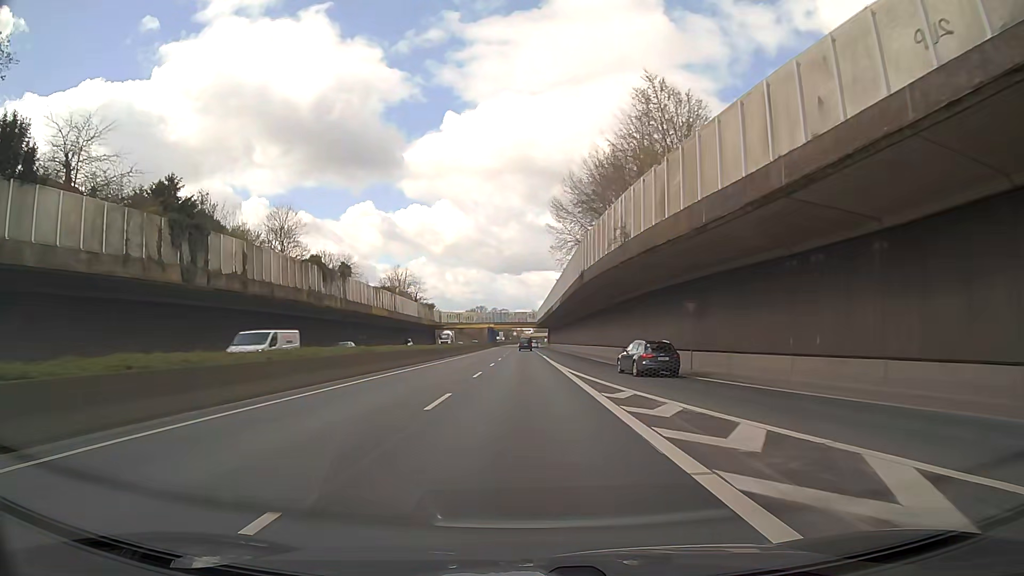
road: trunk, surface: asphalt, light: Day
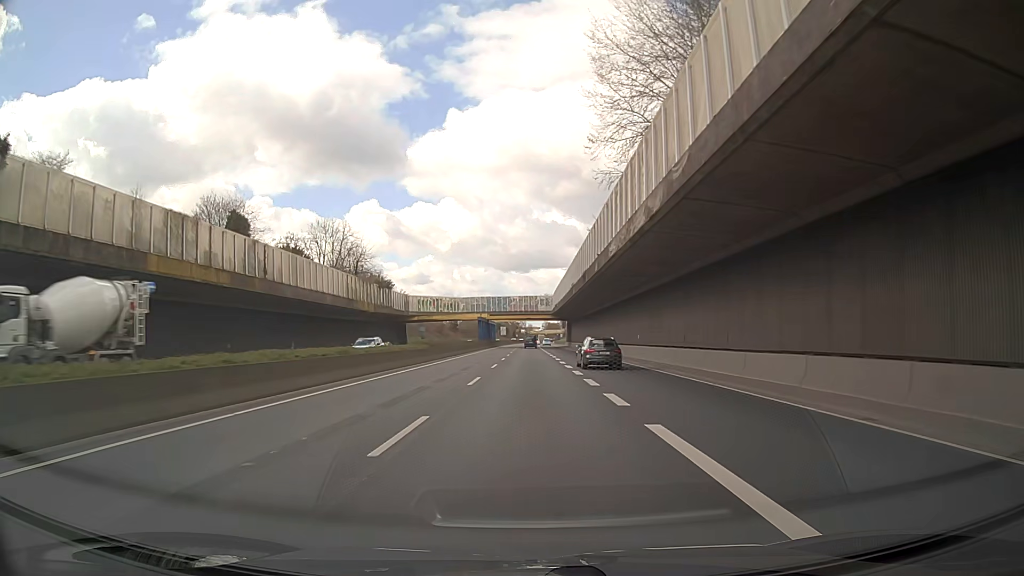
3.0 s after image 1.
(-0.1, +53.9) m; 0°
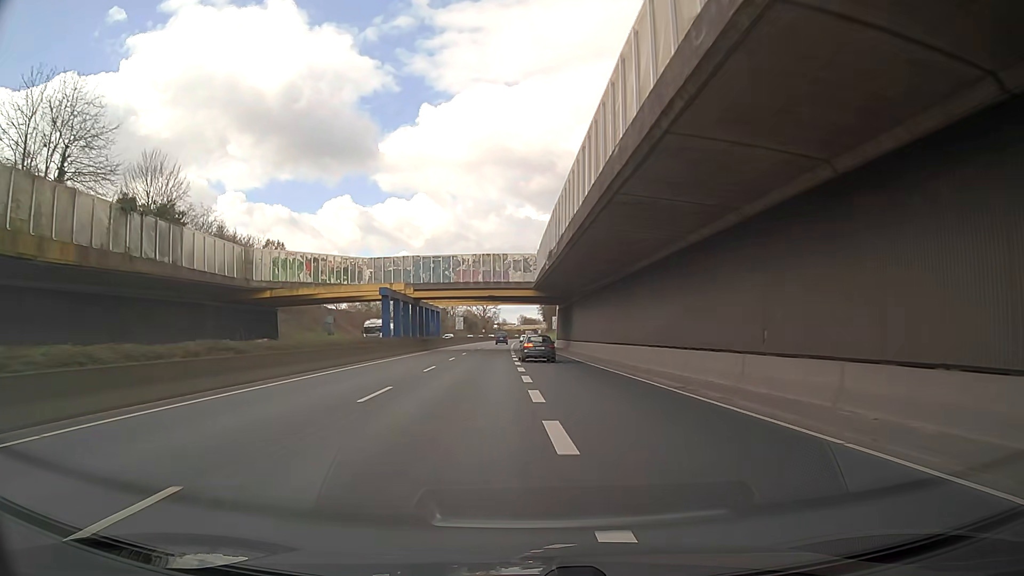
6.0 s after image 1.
(+1.0, +53.9) m; +2°
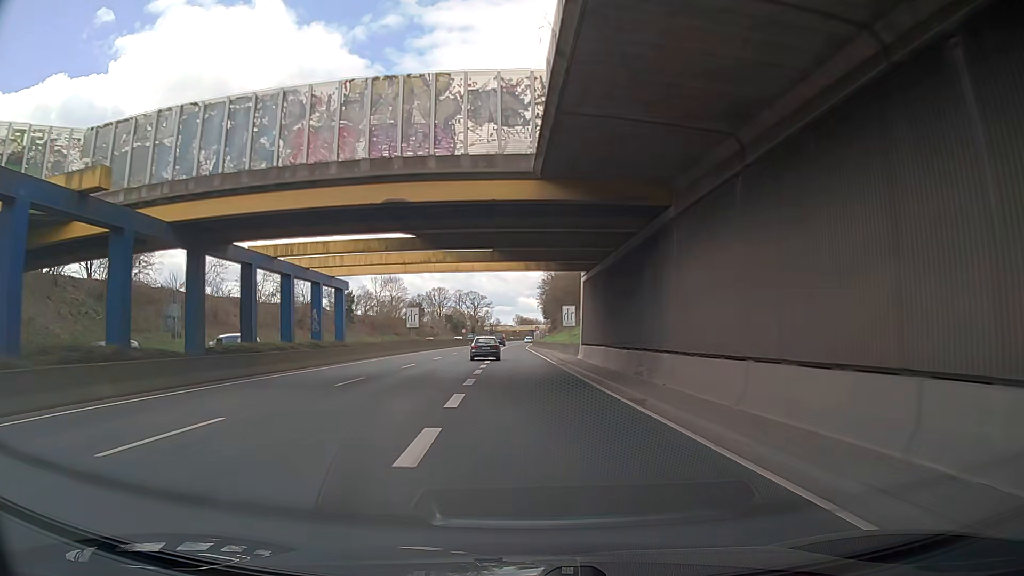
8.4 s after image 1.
(+0.2, +43.3) m; +1°
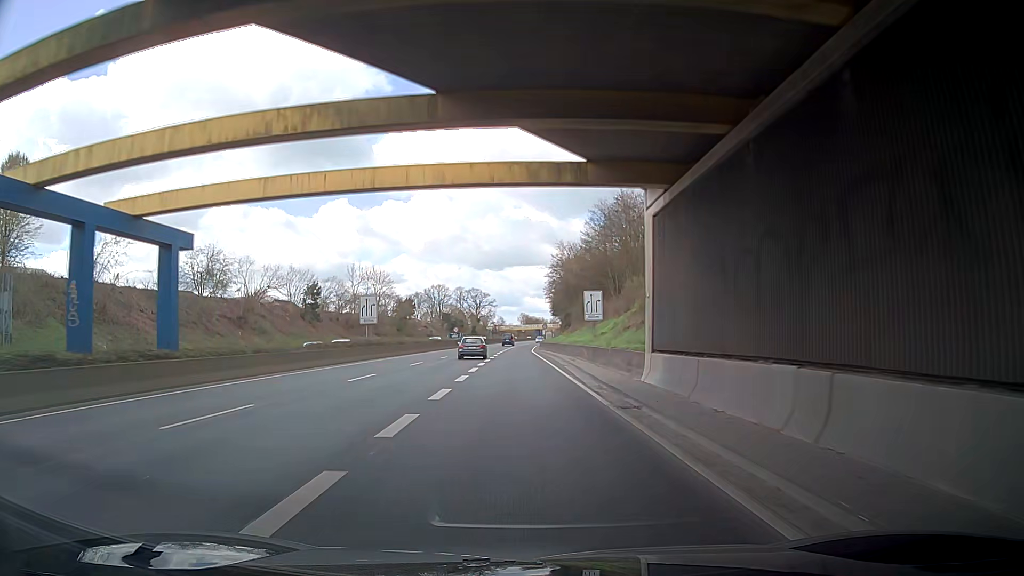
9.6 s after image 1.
(-0.1, +21.6) m; -1°
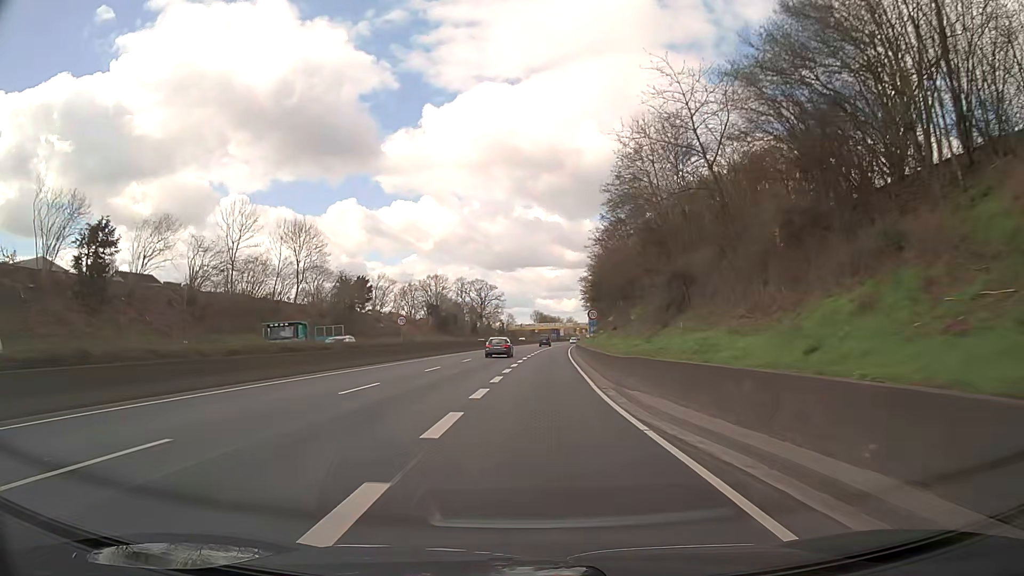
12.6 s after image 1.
(-0.7, +53.8) m; -1°
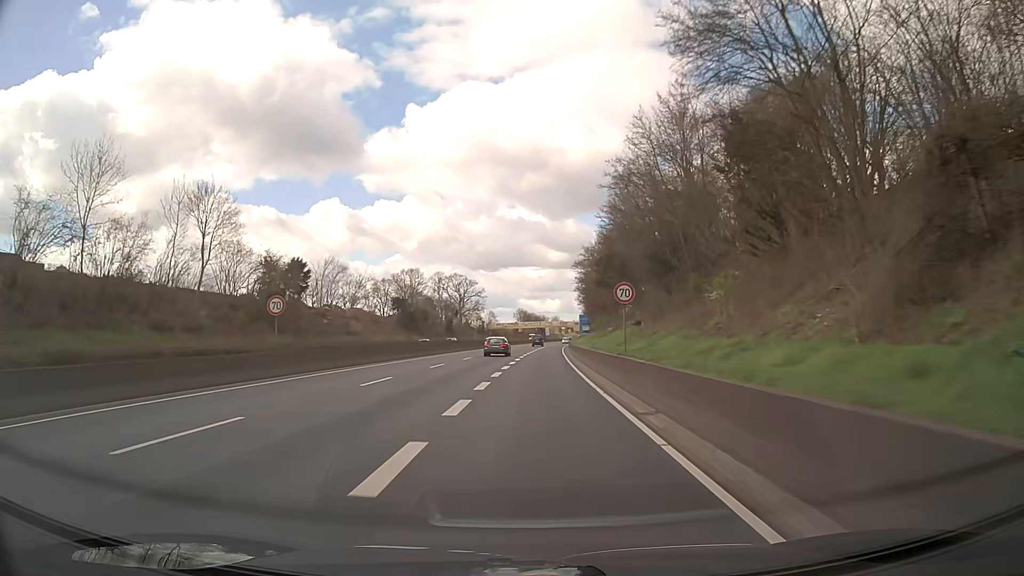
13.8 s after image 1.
(+0.4, +21.5) m; +1°
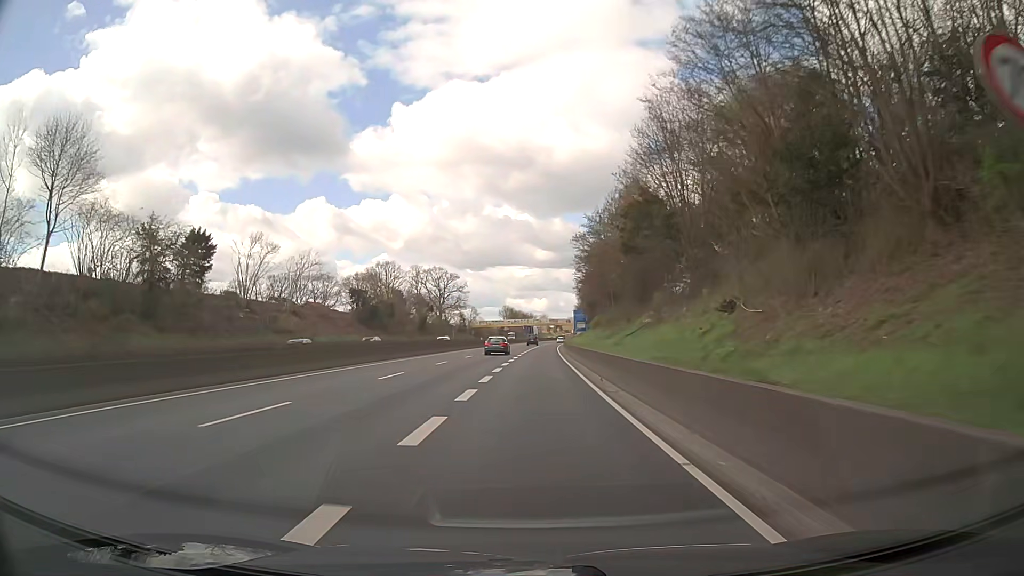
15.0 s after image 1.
(+0.3, +21.5) m; +1°
(0, +10) (0, +20) (0, +30) (0, +40) (+1, +50) (+1, +60) (+1, +70) (+2, +80) (+2, +90) (+3, +100) m
